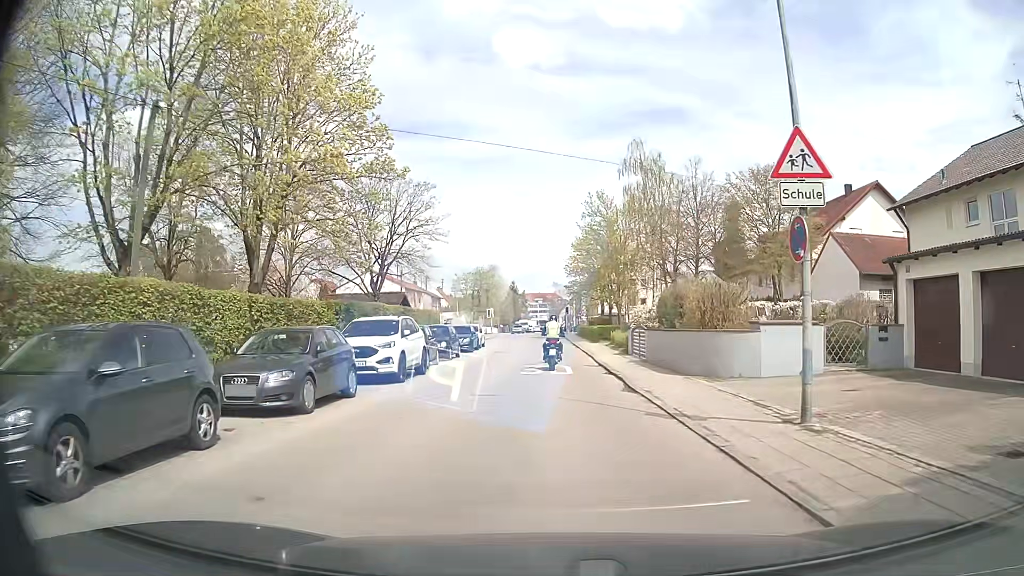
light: Day
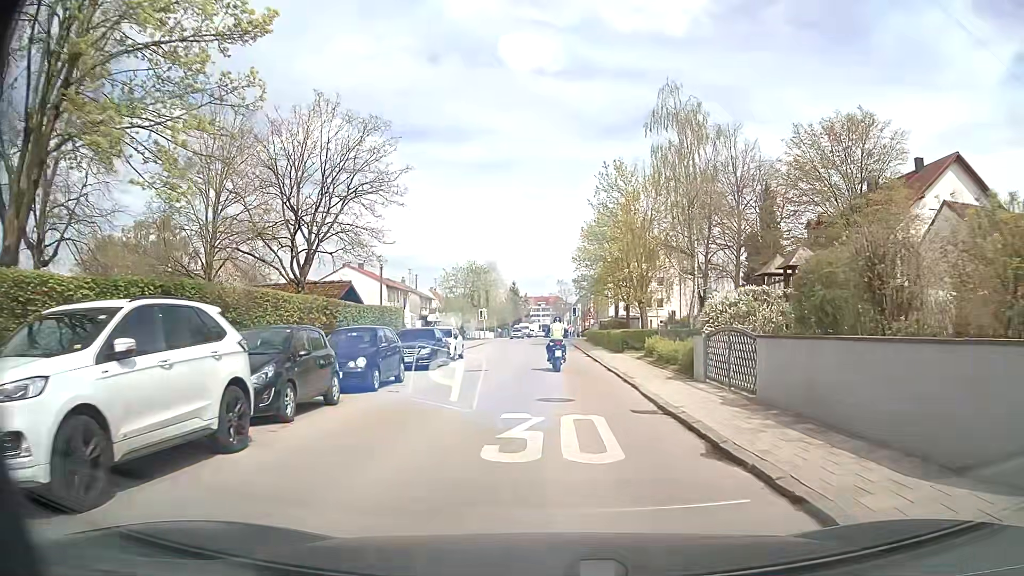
(-0.1, +12.5) m; -1°
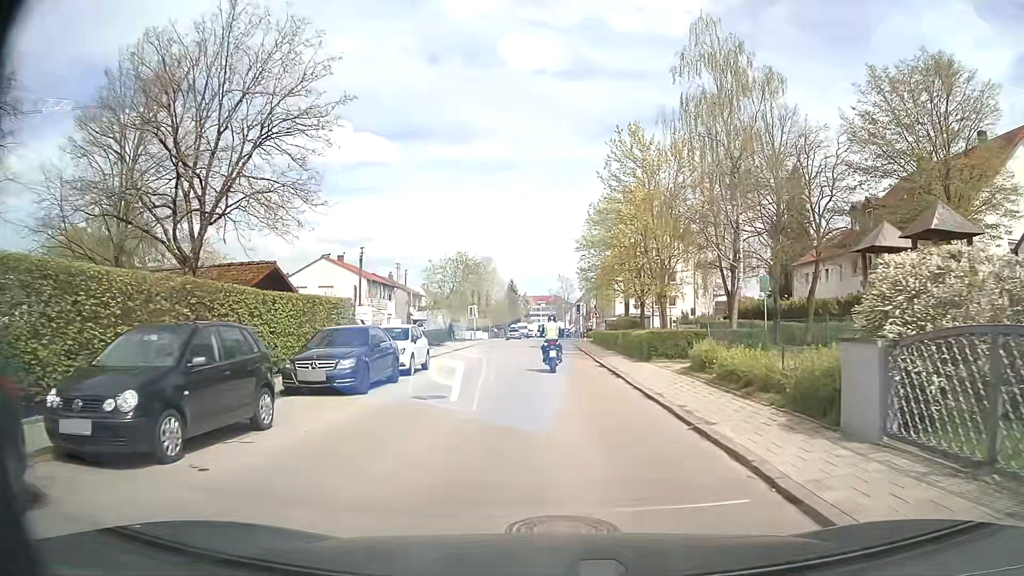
(0.0, +8.7) m; +1°
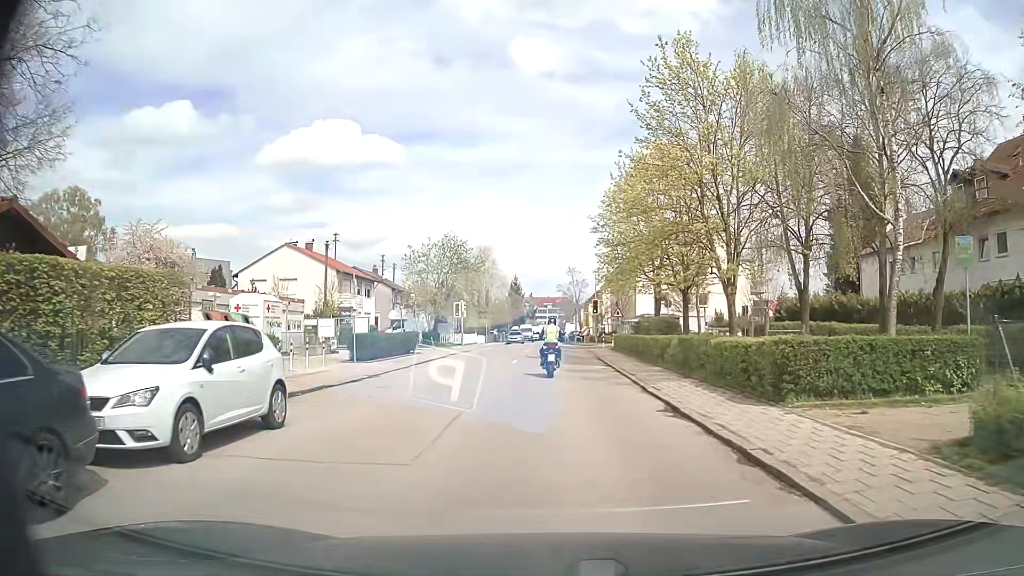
(-0.2, +12.7) m; -1°
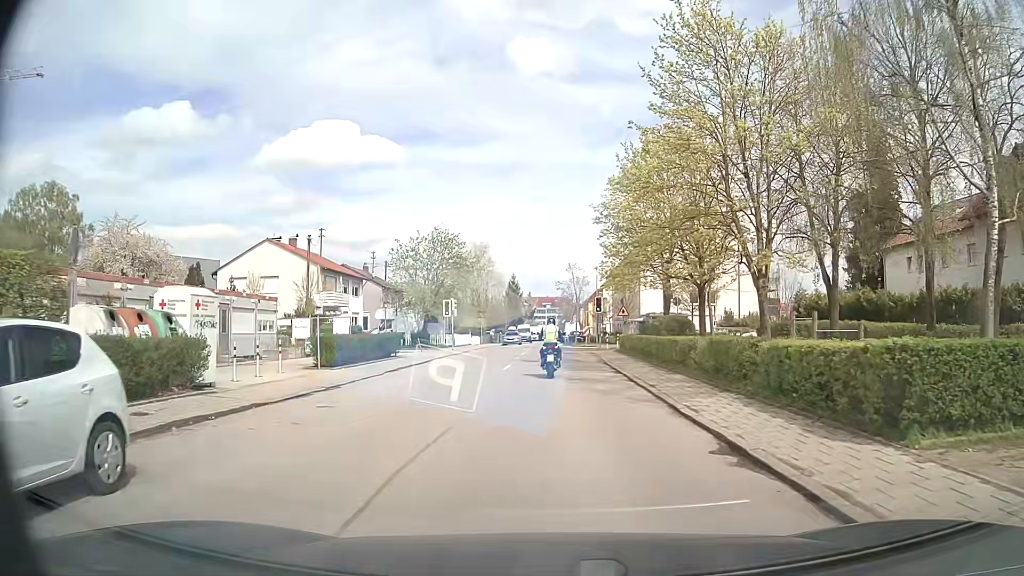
(0.0, +4.0) m; 0°
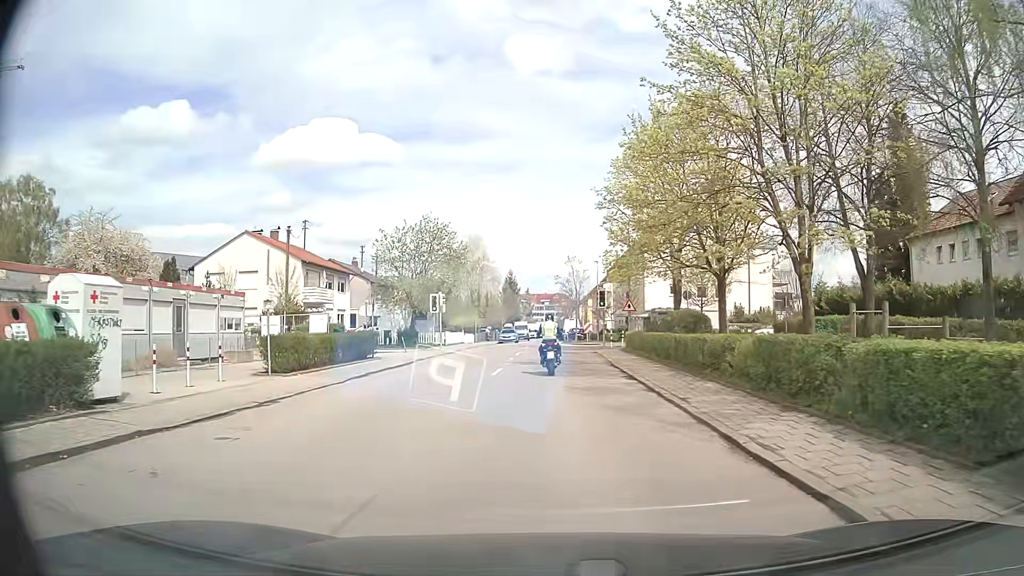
(0.0, +3.9) m; 0°
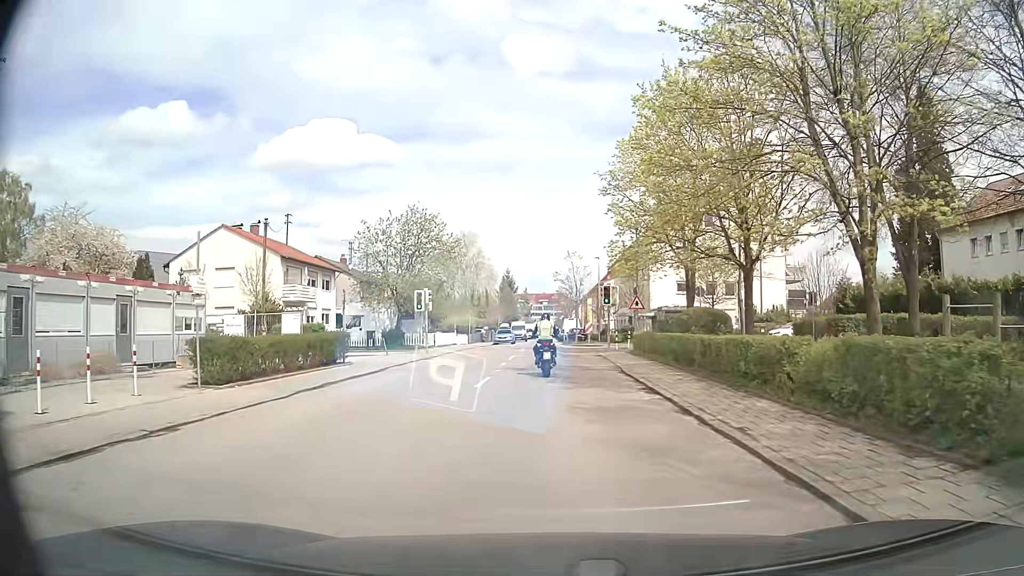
(0.0, +3.8) m; +1°
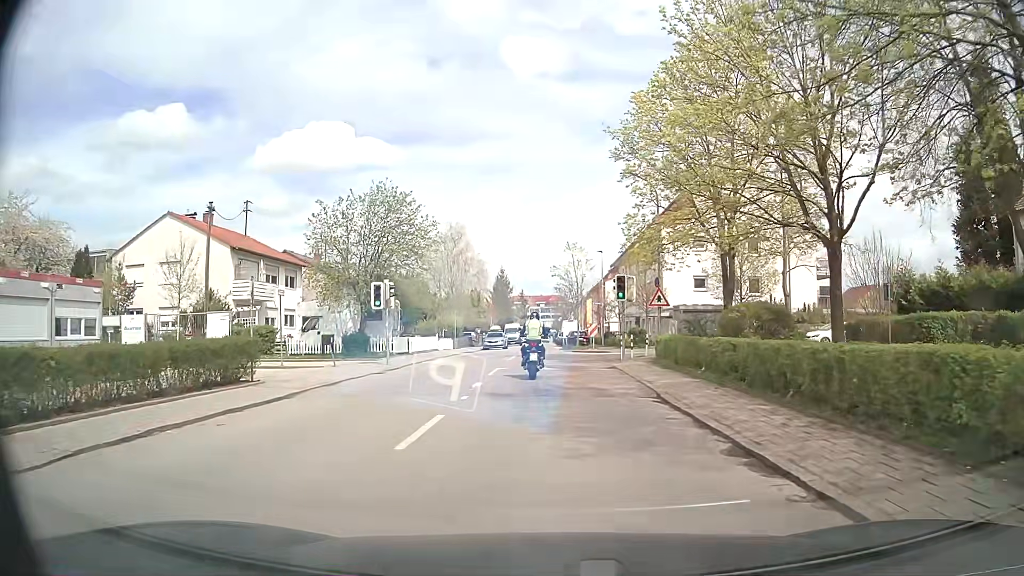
(-0.1, +7.6) m; -1°
